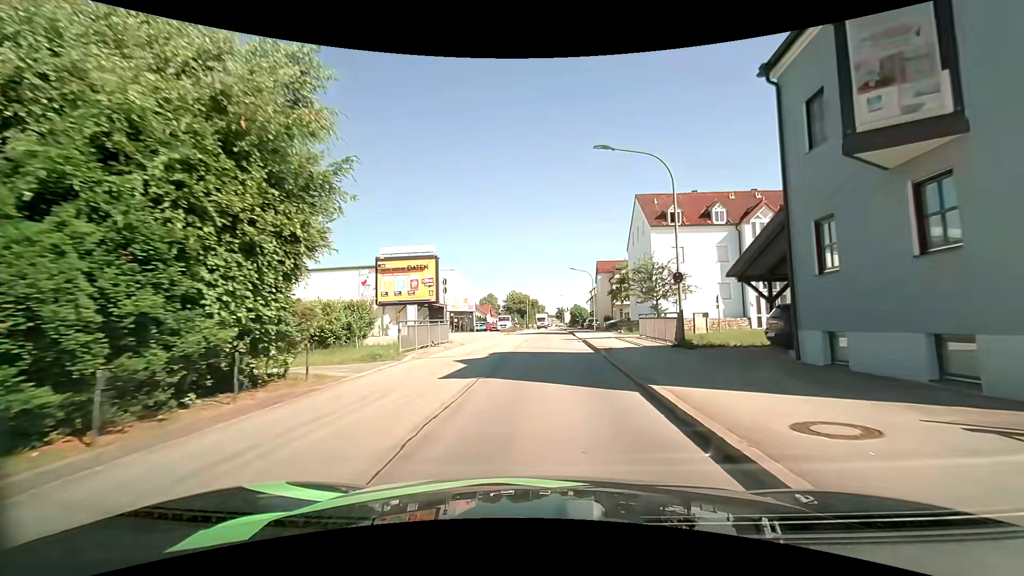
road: unclassified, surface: asphalt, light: Day
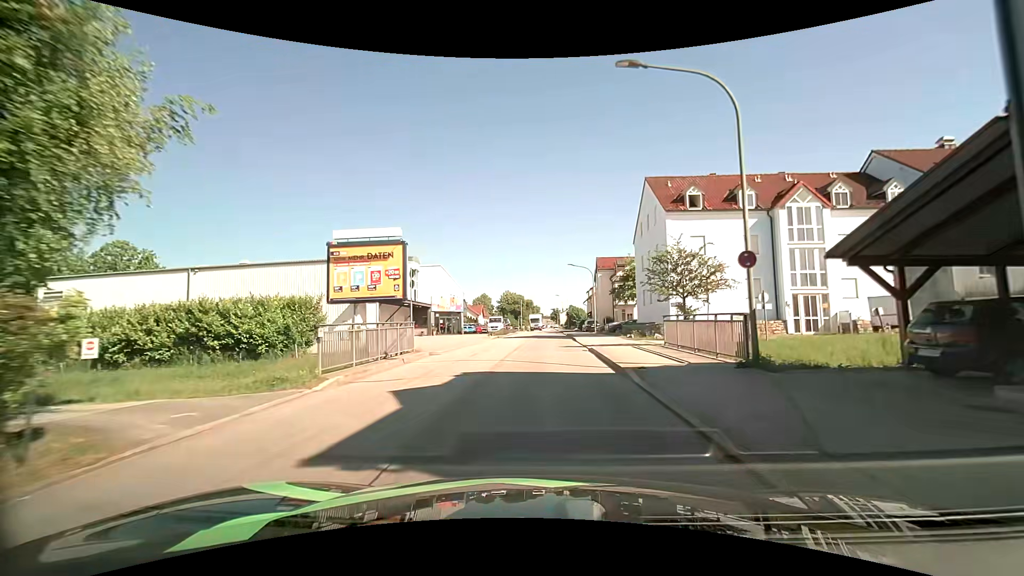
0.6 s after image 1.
(0.0, +6.2) m; 0°
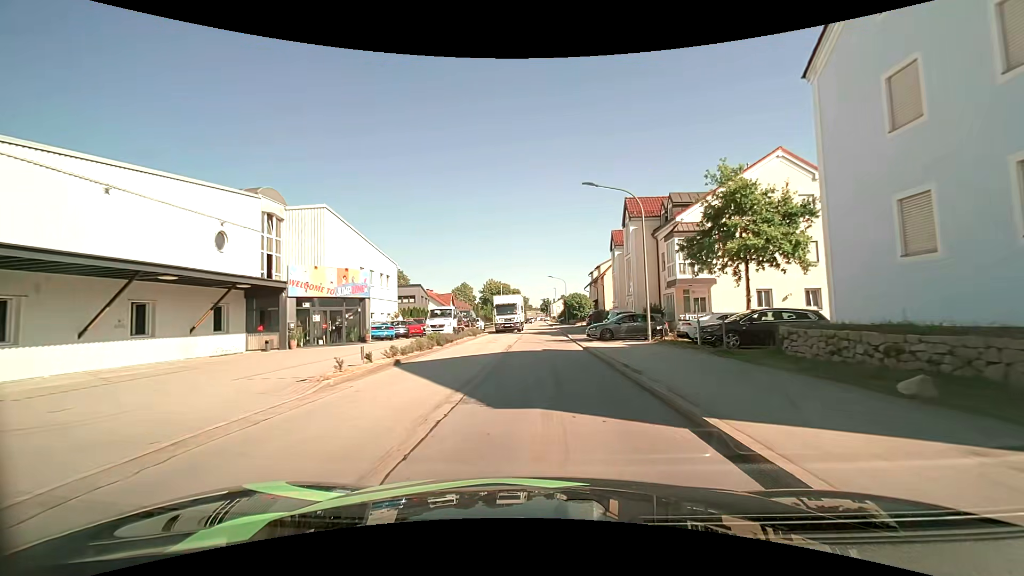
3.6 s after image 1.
(+0.6, +30.8) m; +2°
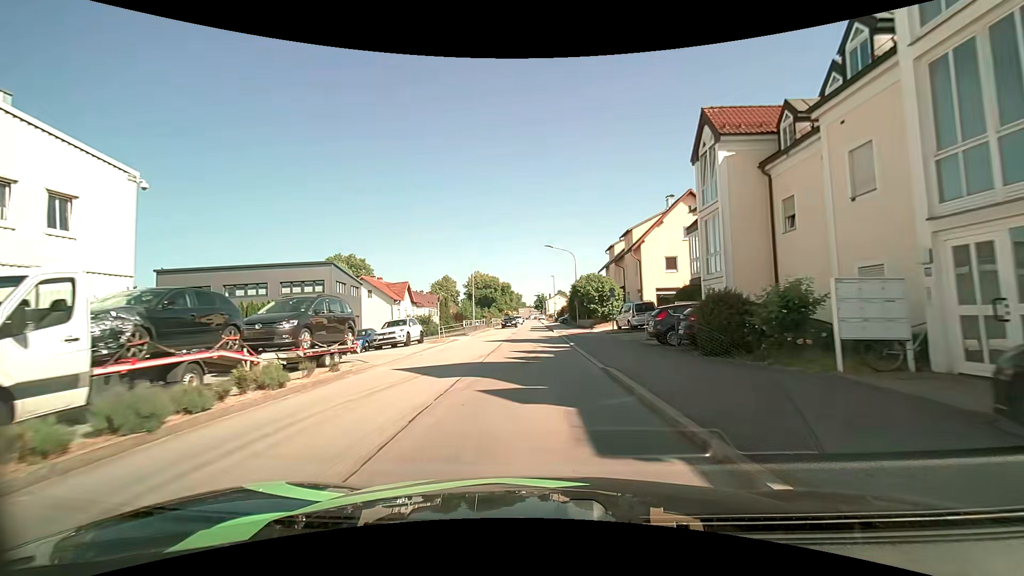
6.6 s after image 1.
(-0.1, +30.2) m; +1°
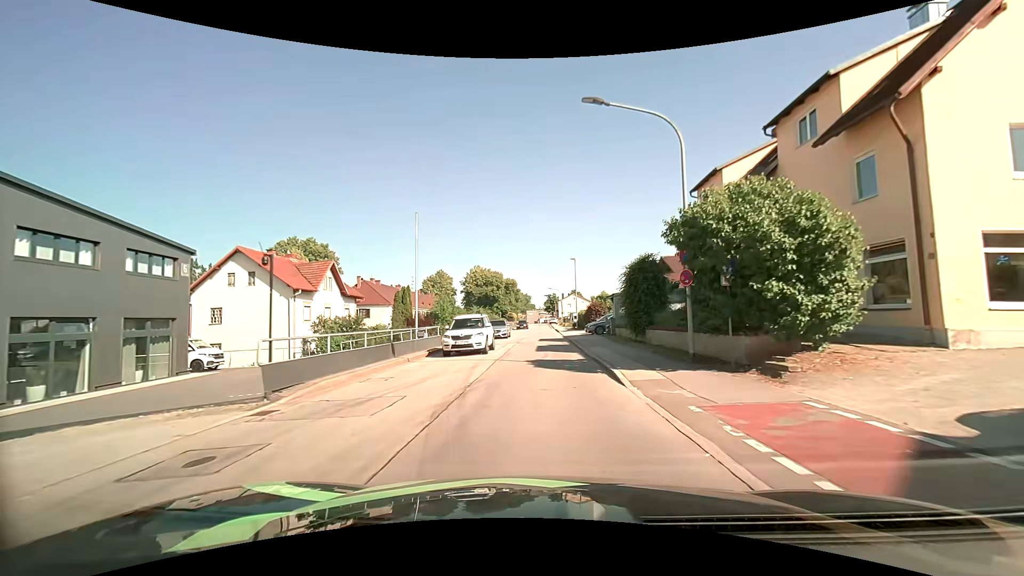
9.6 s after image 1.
(-0.6, +29.9) m; -2°
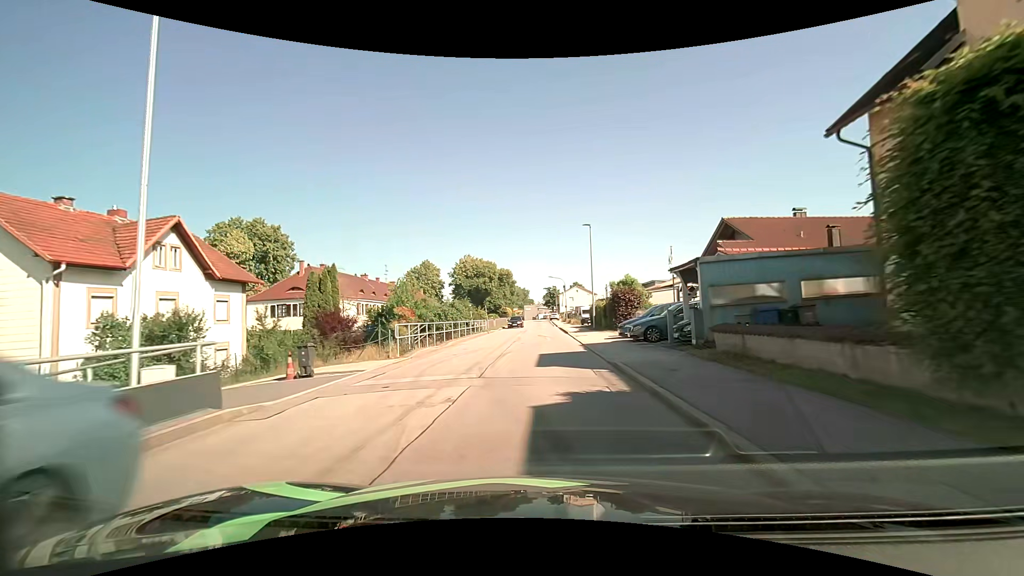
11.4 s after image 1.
(0.0, +18.4) m; 0°
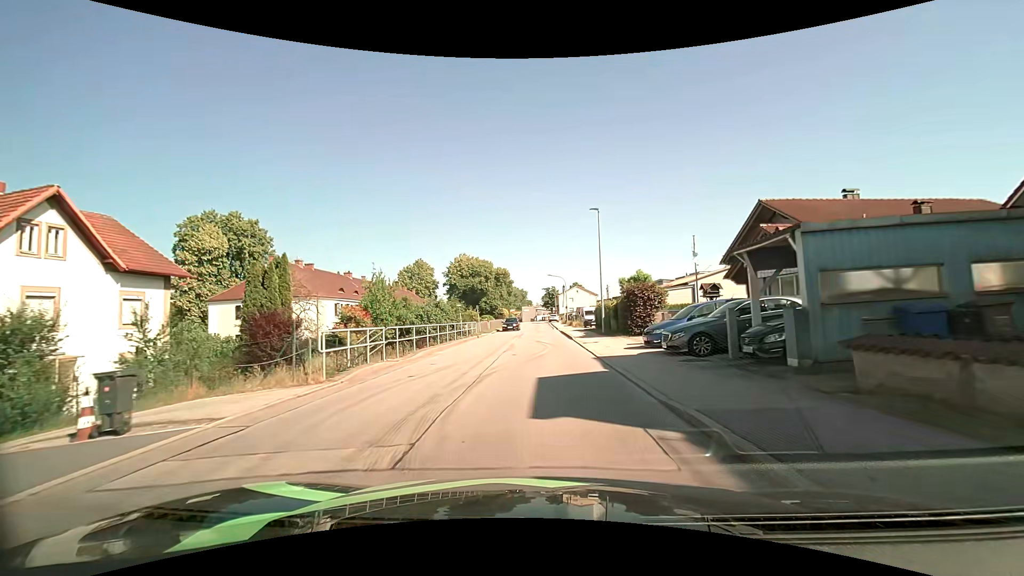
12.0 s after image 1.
(0.0, +6.2) m; 0°
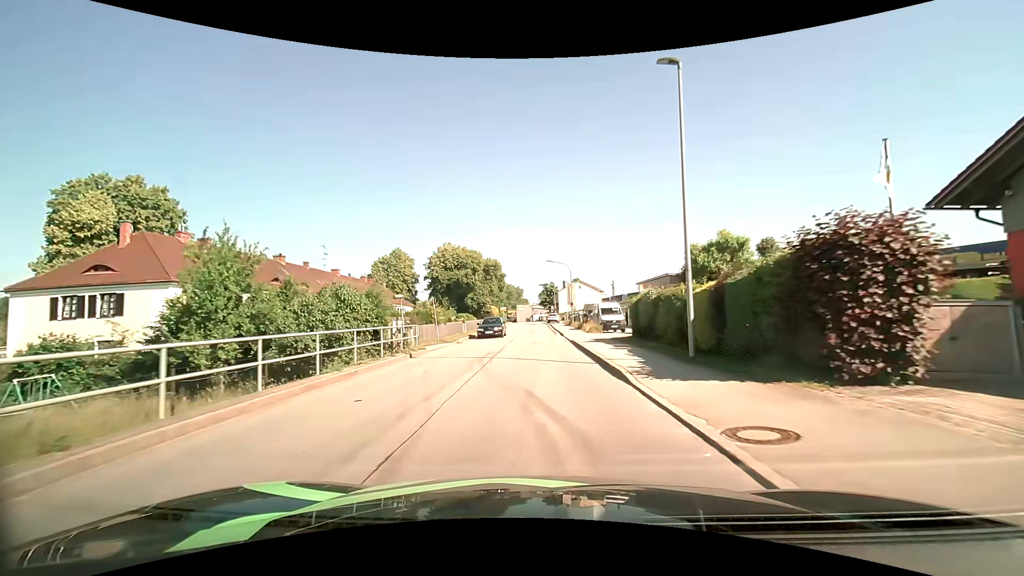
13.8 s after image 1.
(+0.1, +18.9) m; +1°
(0, +10) (0, +20) (0, +30) (0, +40) (0, +50) (-1, +60) (-1, +70) (-1, +80) (-1, +90) (-1, +100) m
